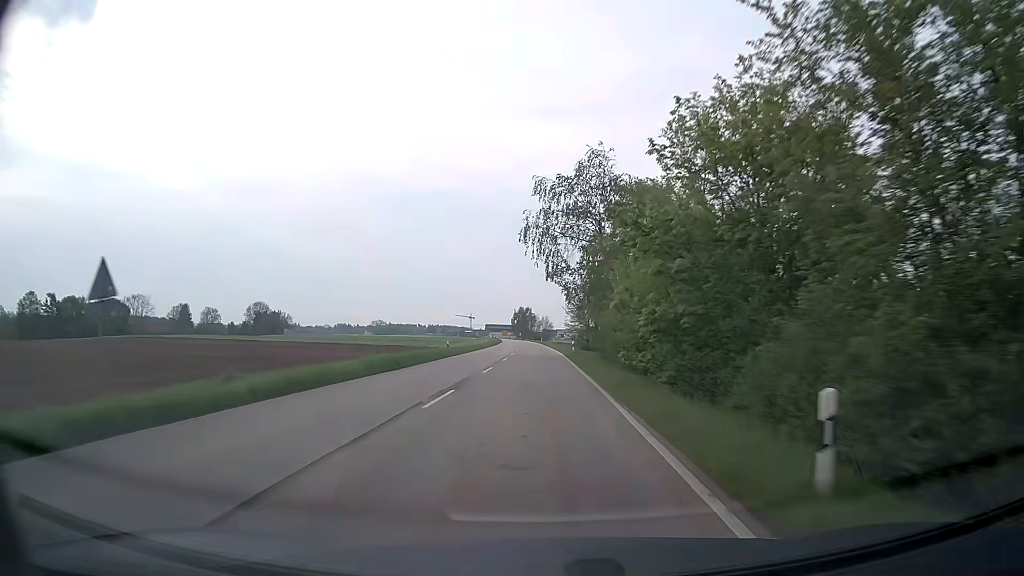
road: secondary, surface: asphalt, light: Day
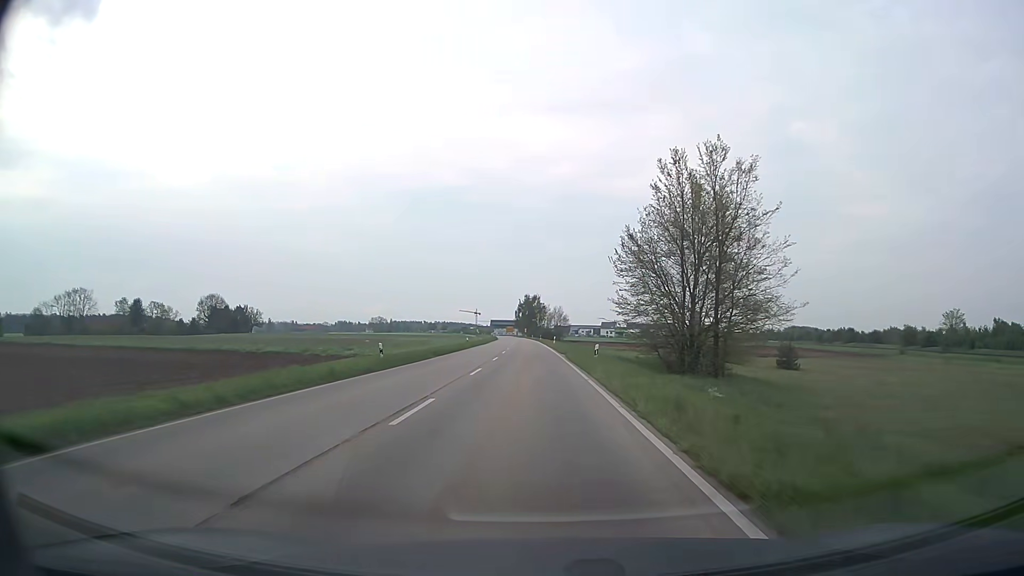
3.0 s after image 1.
(-0.2, +62.8) m; -1°
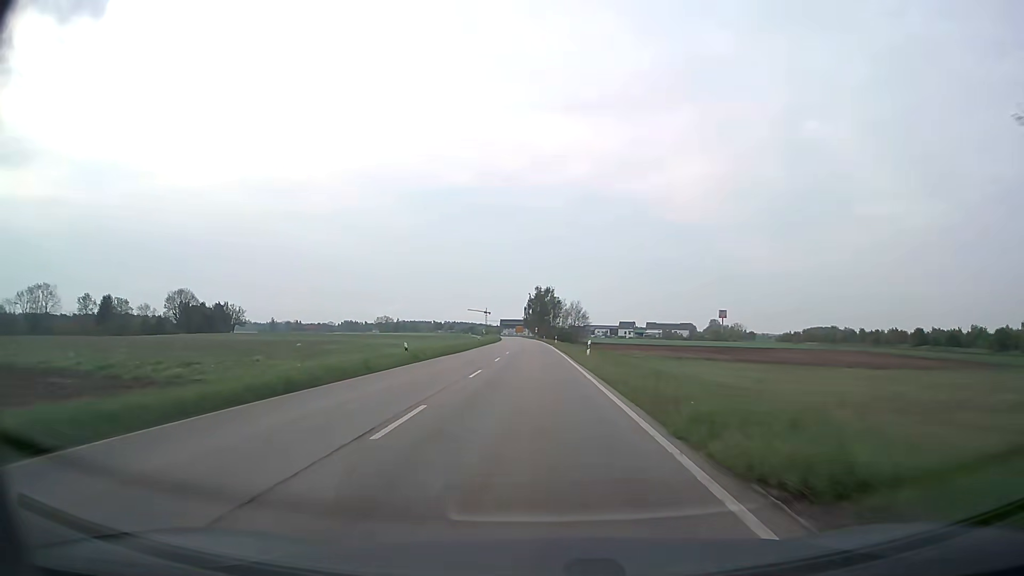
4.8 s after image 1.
(-0.5, +37.4) m; -1°
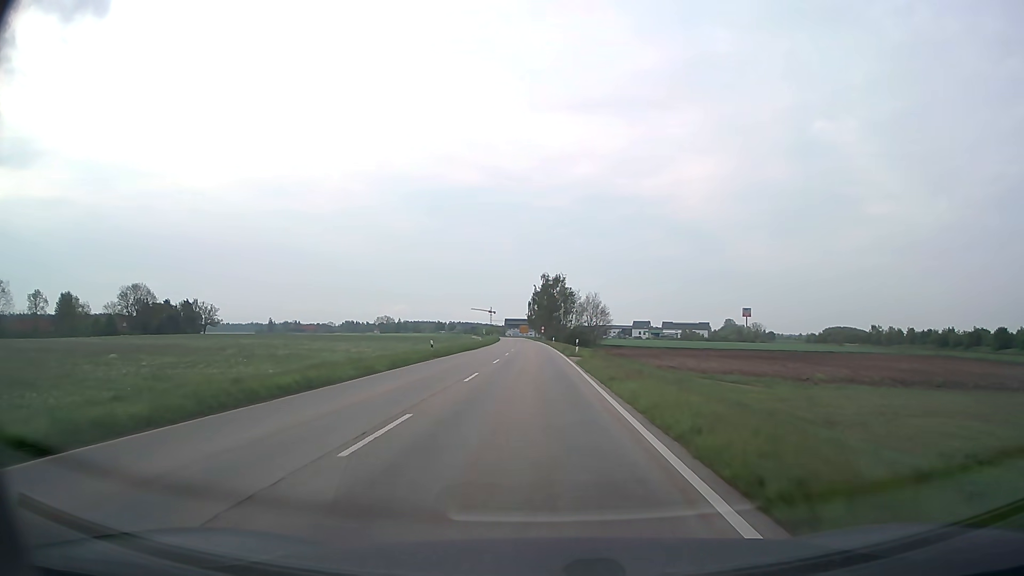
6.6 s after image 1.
(-0.1, +37.1) m; -1°
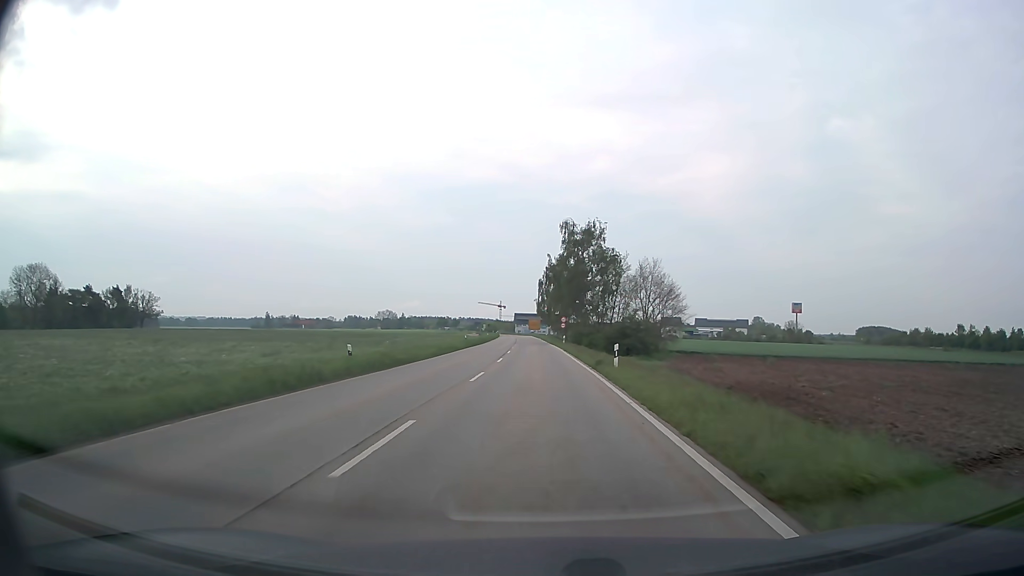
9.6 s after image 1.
(-0.8, +61.2) m; -1°
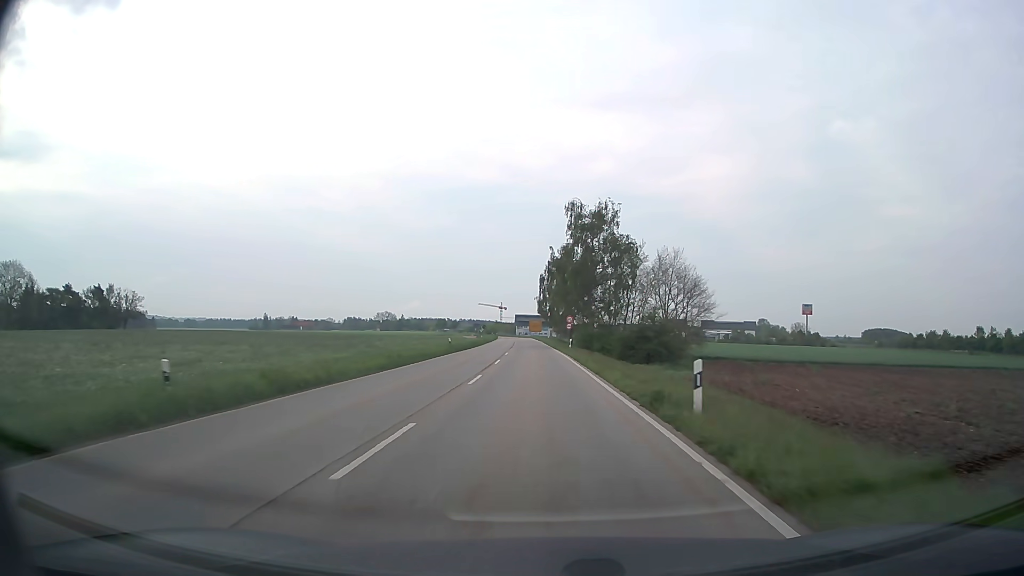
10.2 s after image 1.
(0.0, +12.1) m; 0°
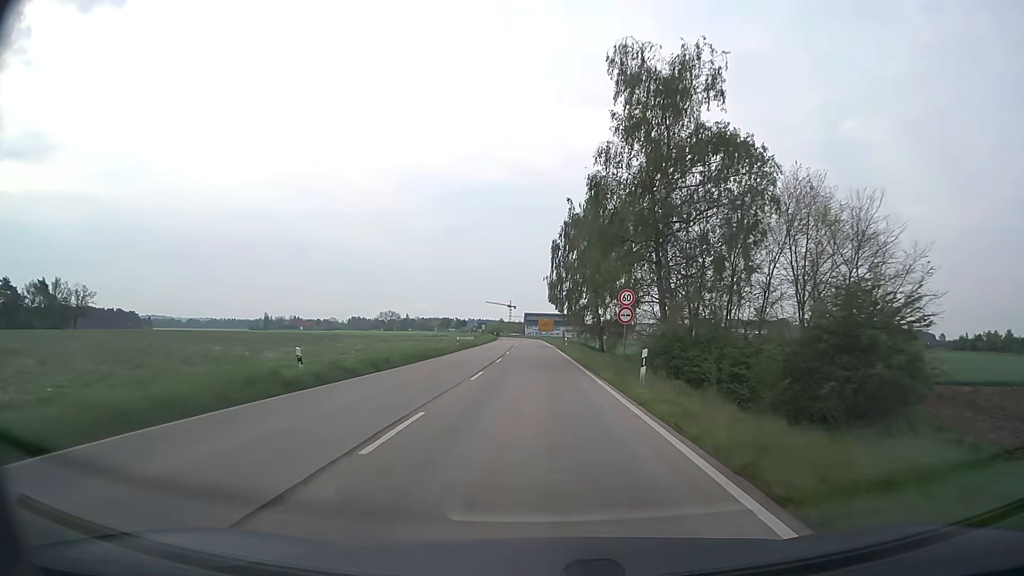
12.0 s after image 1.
(-0.2, +34.7) m; -1°
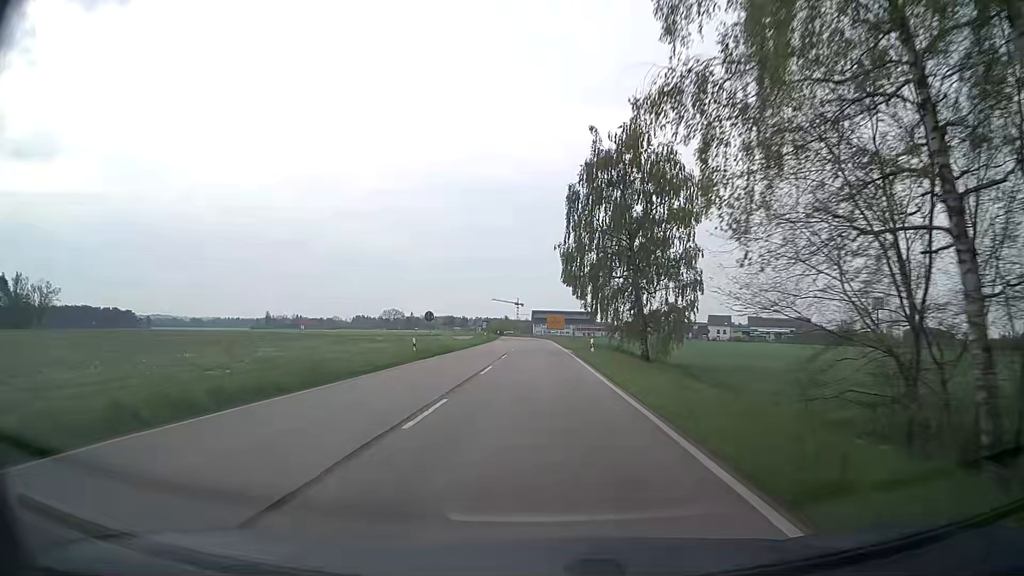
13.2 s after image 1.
(-0.1, +22.0) m; -1°
(0, +10) (0, +20) (0, +30) (0, +40) (0, +50) (0, +60) (0, +70) (-1, +80) (-1, +90) (-1, +100) m
